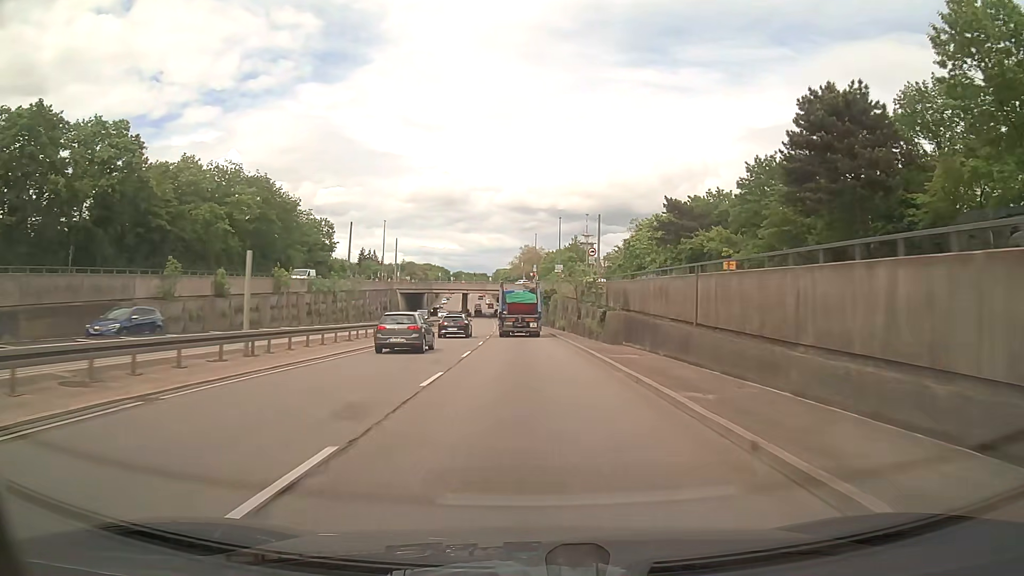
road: trunk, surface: asphalt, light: Day
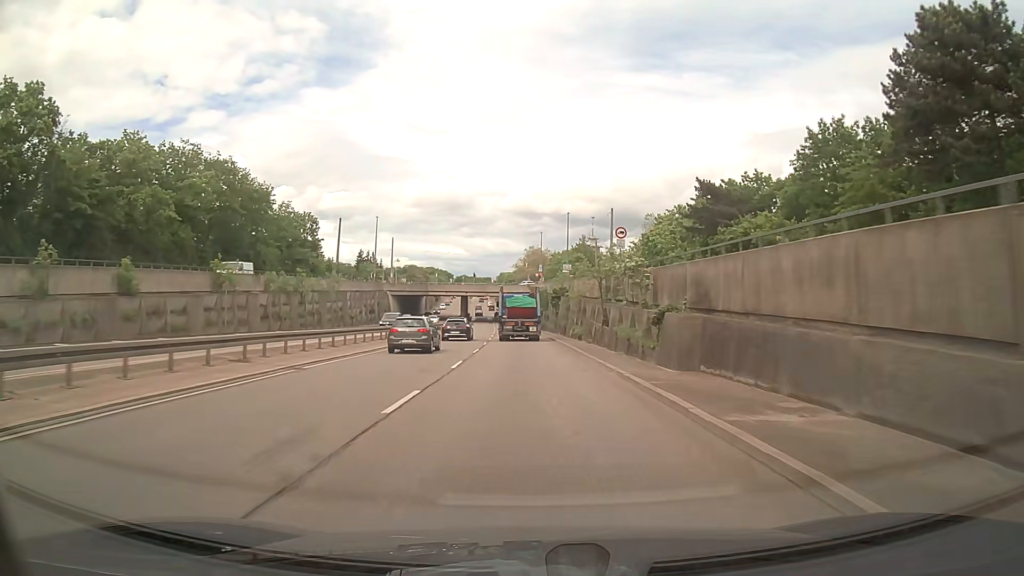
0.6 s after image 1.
(0.0, +12.4) m; 0°
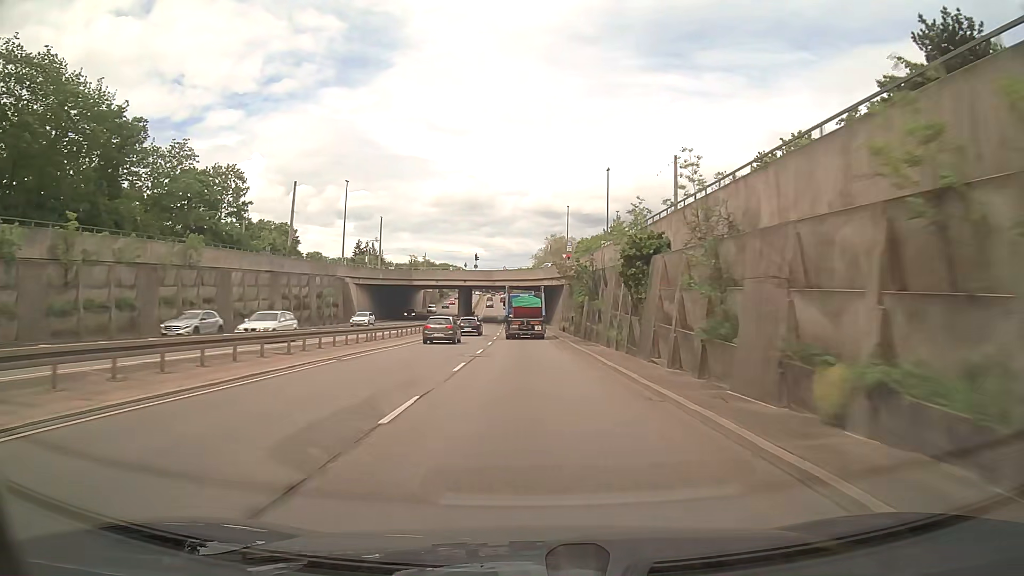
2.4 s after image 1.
(-0.6, +36.9) m; -2°
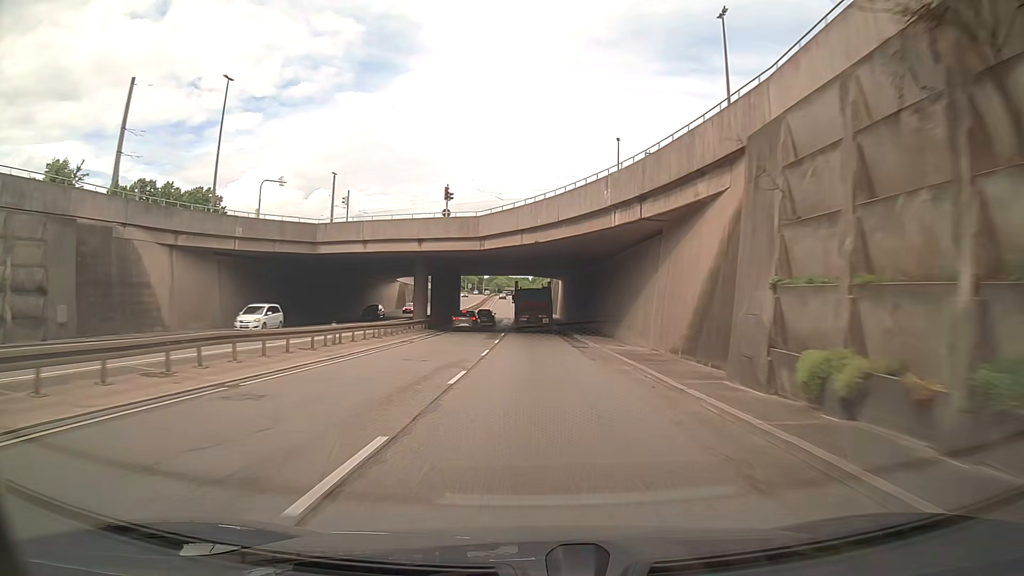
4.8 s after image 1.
(-1.0, +49.3) m; -2°
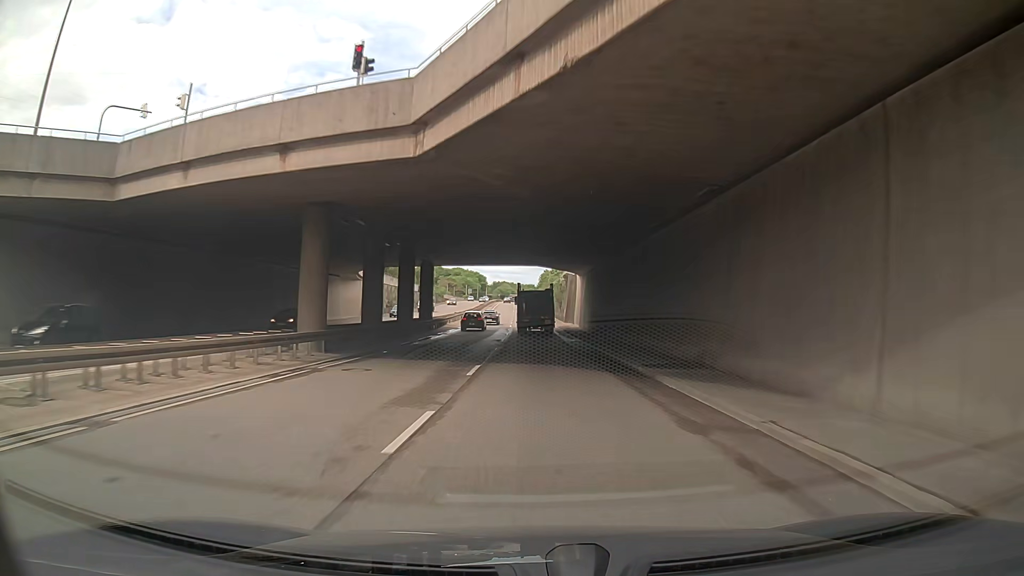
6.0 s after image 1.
(-0.2, +24.8) m; -1°
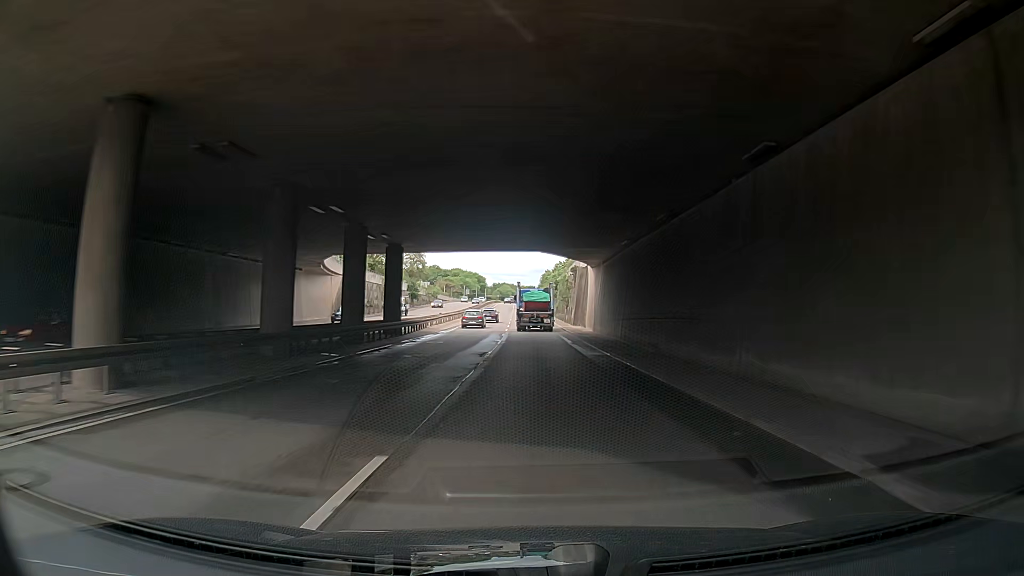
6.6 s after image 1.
(-0.1, +12.4) m; 0°
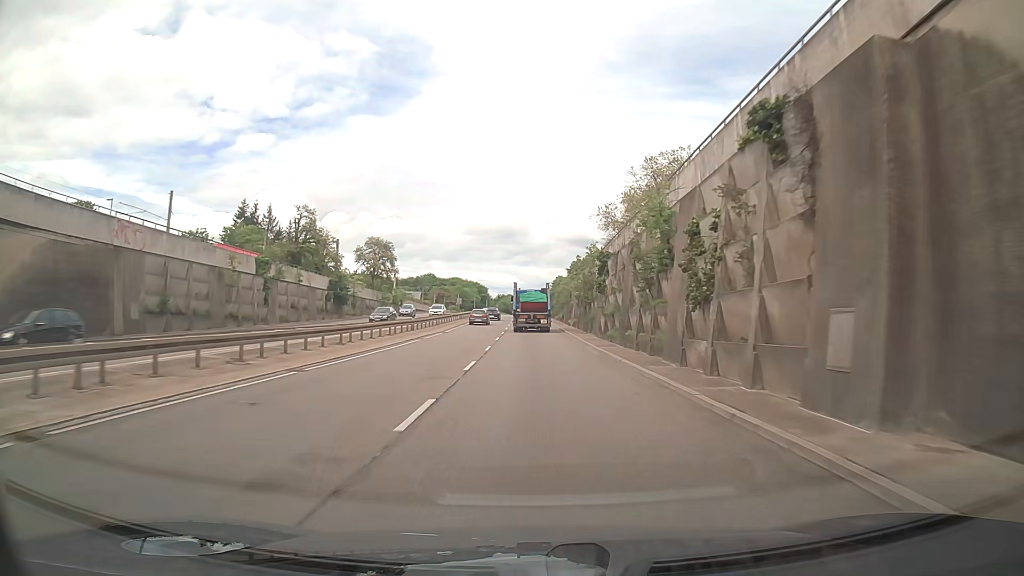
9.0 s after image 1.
(+0.2, +49.4) m; 0°
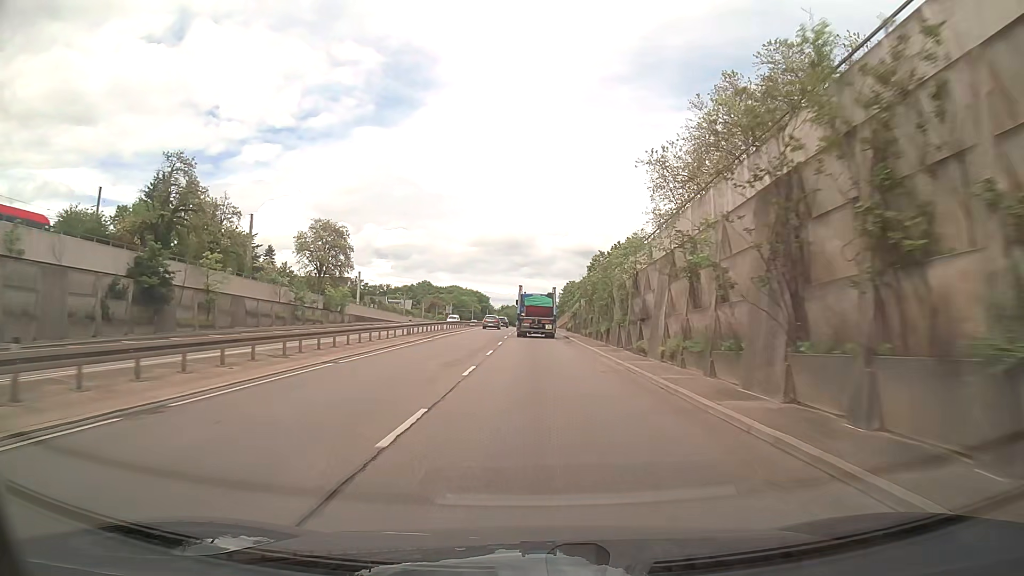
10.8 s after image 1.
(-0.5, +37.0) m; -1°
(0, +10) (0, +20) (0, +30) (0, +40) (0, +50) (0, +60) (0, +70) (0, +80) (0, +90) (0, +100) m
